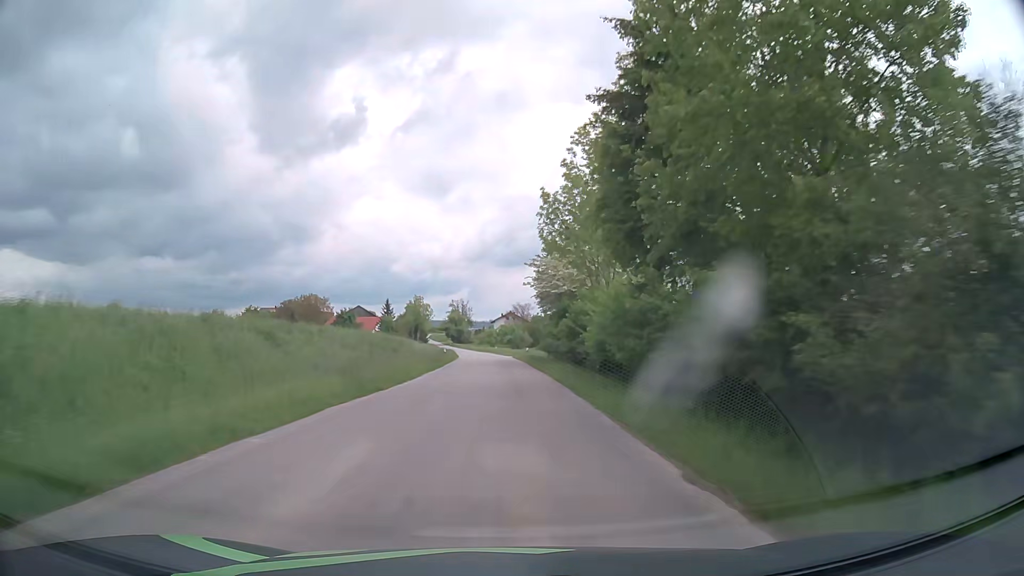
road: tertiary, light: Day
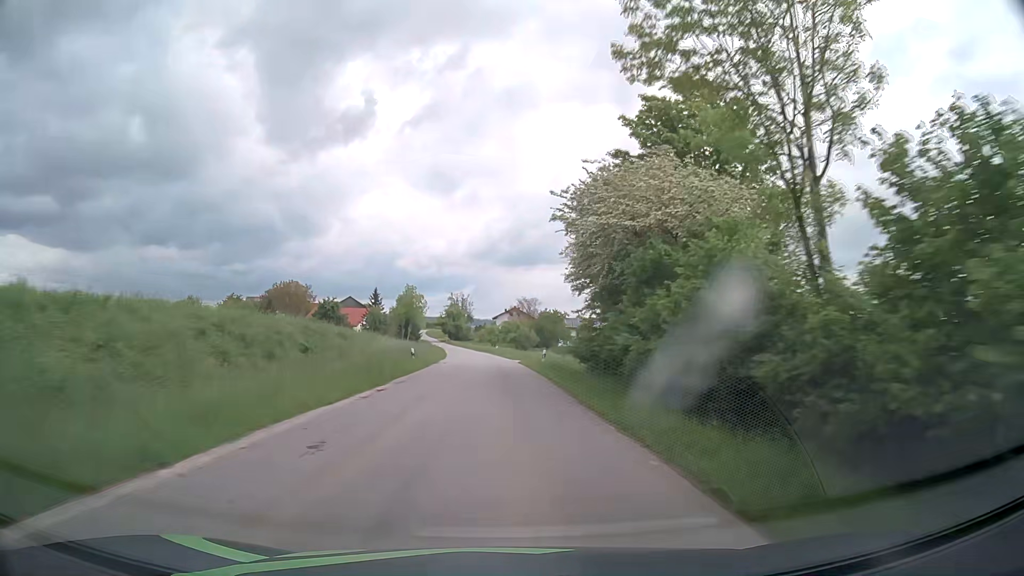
(-0.1, +21.5) m; 0°
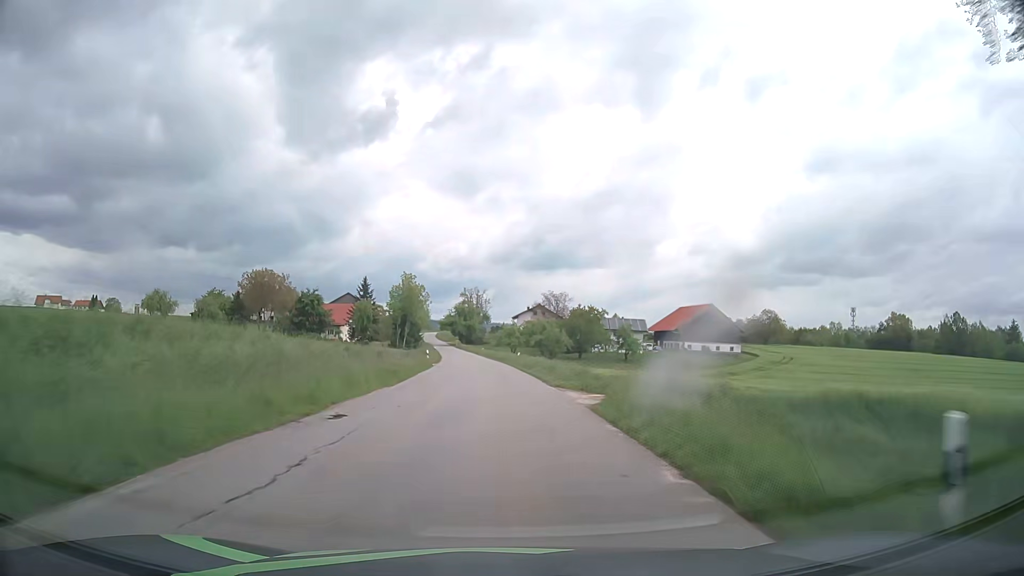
(-0.4, +32.7) m; -1°
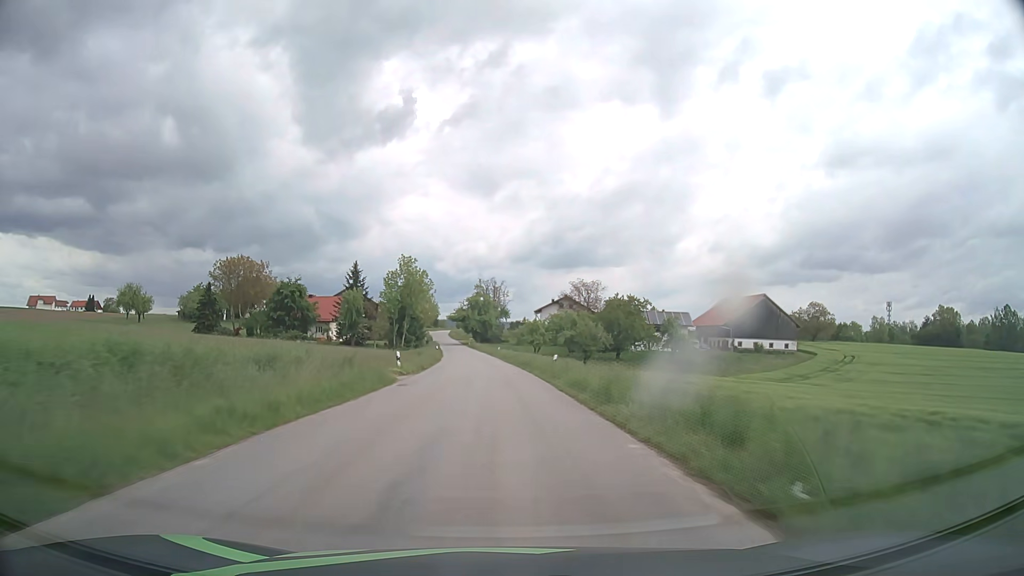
(-0.2, +22.8) m; -2°
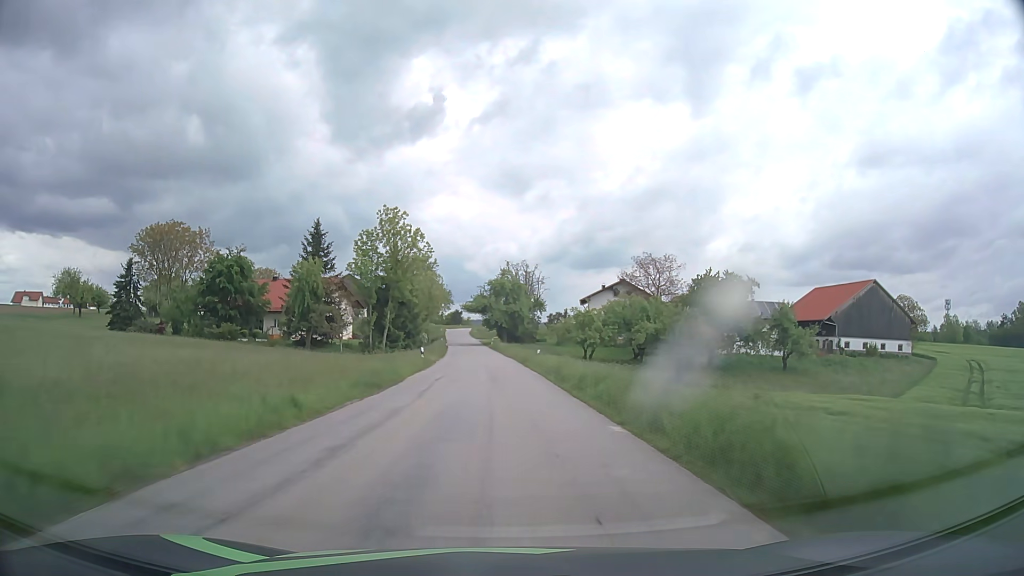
(-0.8, +35.5) m; -2°
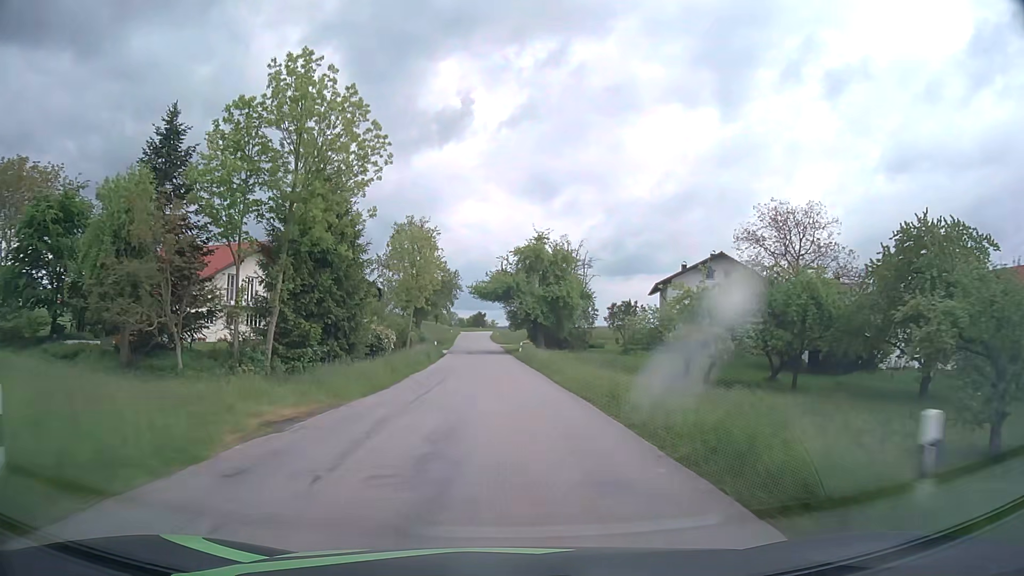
(-0.8, +36.3) m; -2°
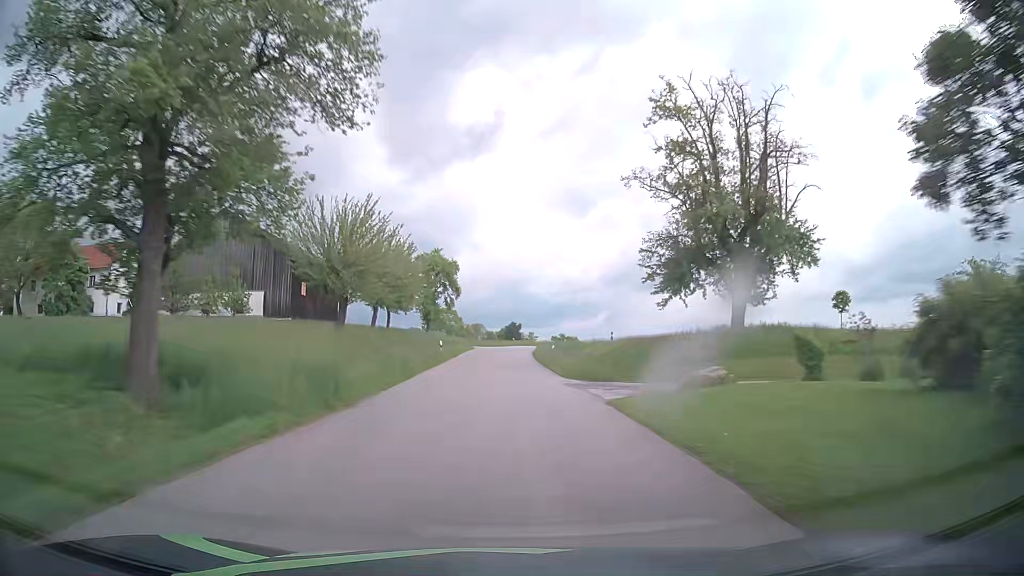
(-2.1, +61.1) m; -3°
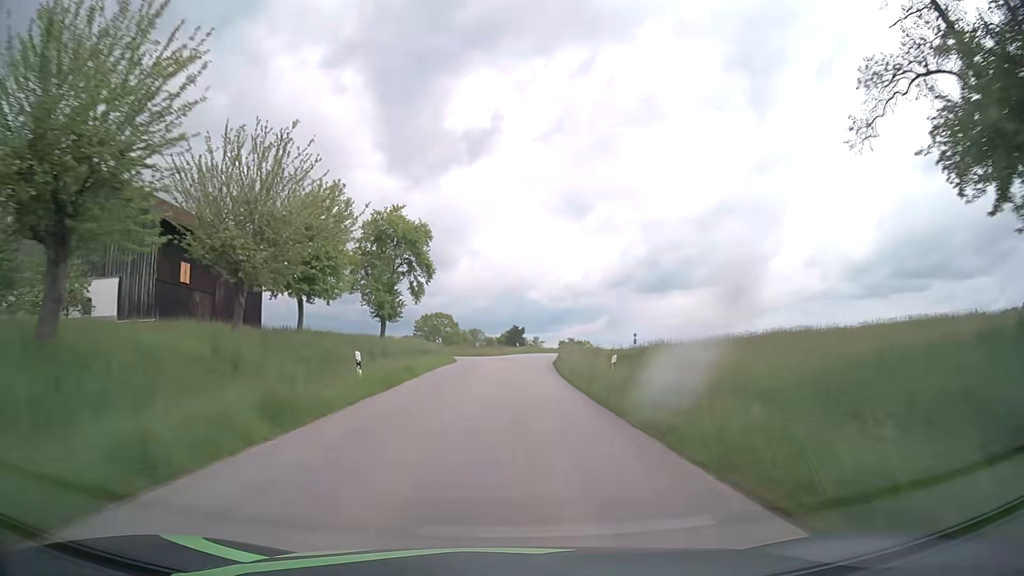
(-0.1, +24.5) m; 0°
(0, +10) (0, +20) (0, +30) (+1, +40) (+2, +50) (+3, +60) (+5, +70) (+8, +79) (+12, +88) (+16, +97) m
